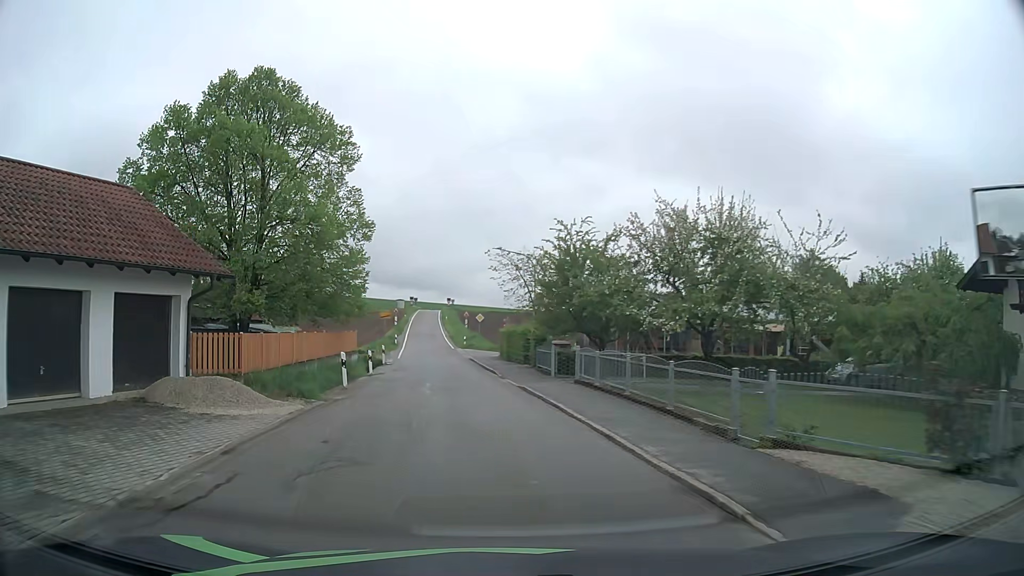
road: tertiary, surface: asphalt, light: Day
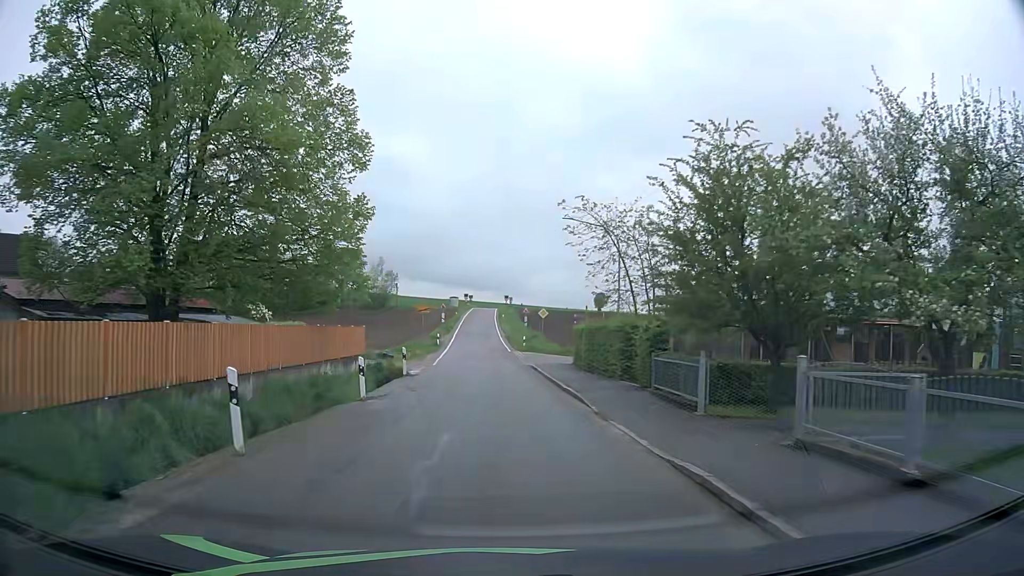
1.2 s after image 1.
(-0.8, +12.0) m; -6°
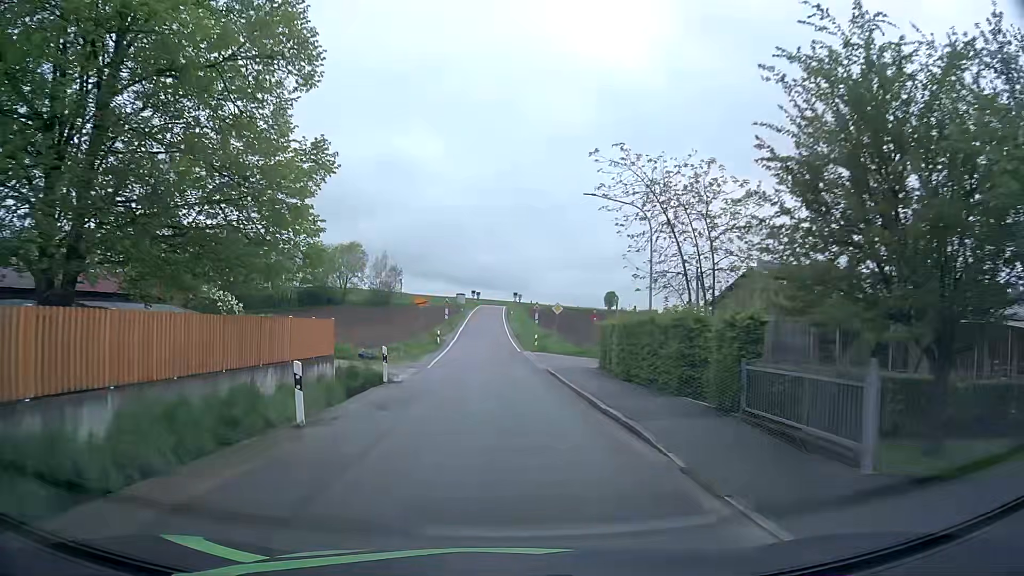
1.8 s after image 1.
(0.0, +5.7) m; -1°
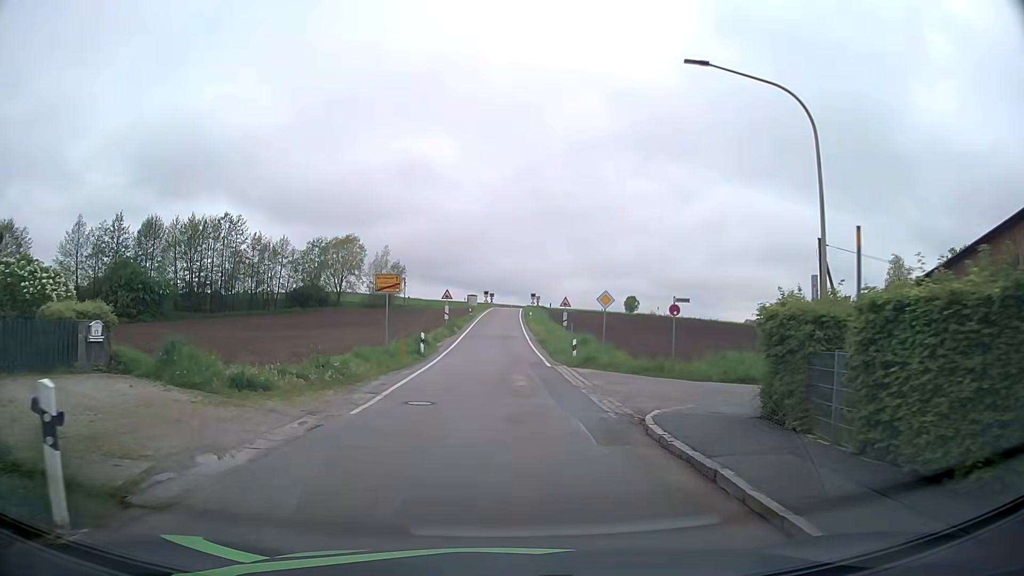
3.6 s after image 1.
(0.0, +15.2) m; -1°
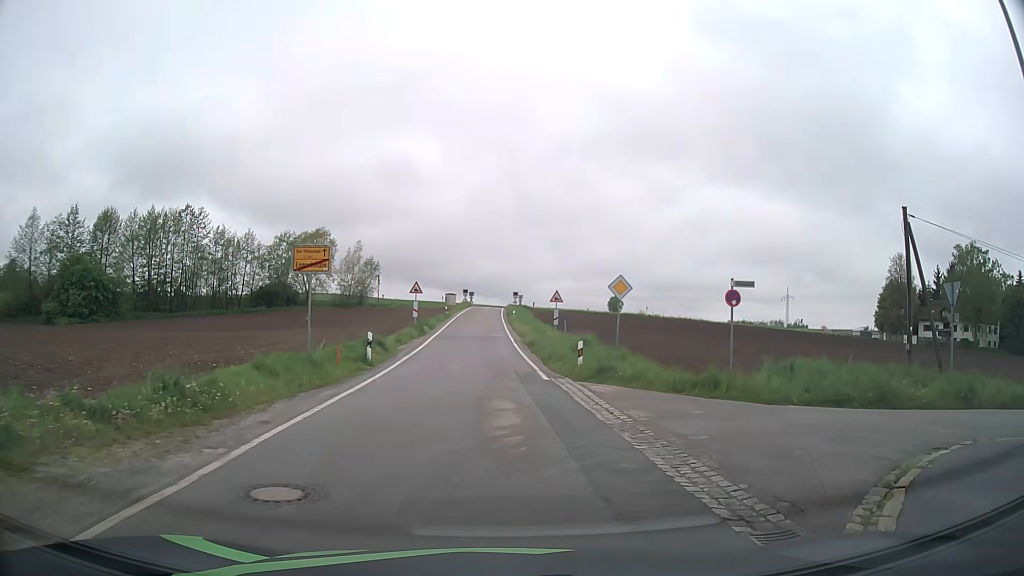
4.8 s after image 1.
(0.0, +7.4) m; +1°
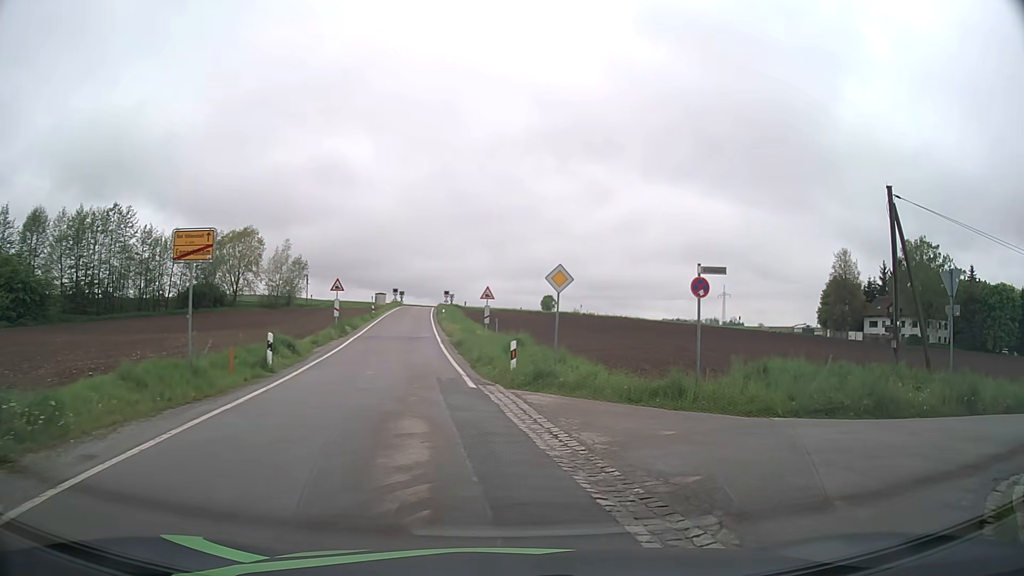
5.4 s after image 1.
(+0.1, +2.8) m; +6°
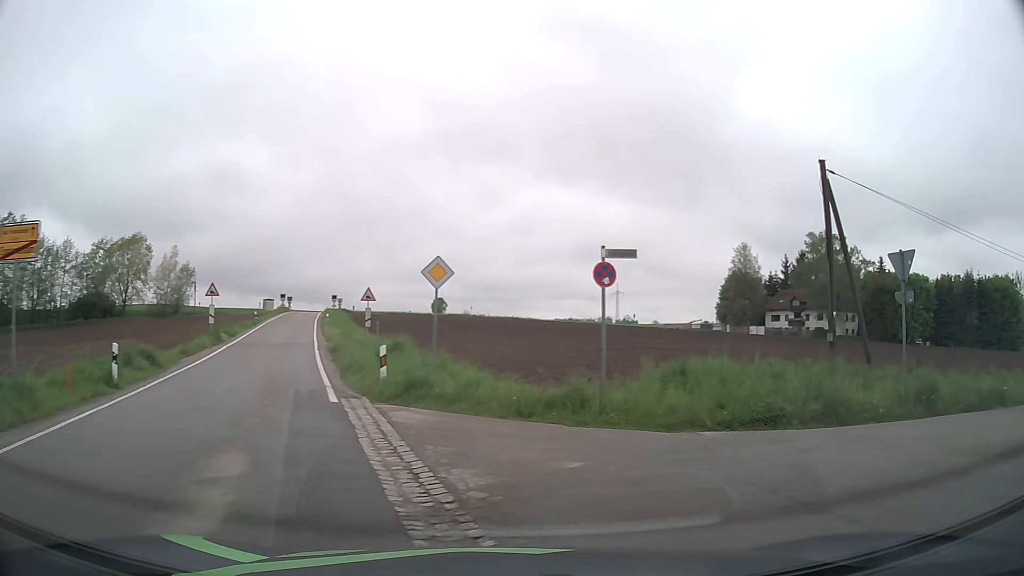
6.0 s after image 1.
(+0.1, +2.4) m; +9°
